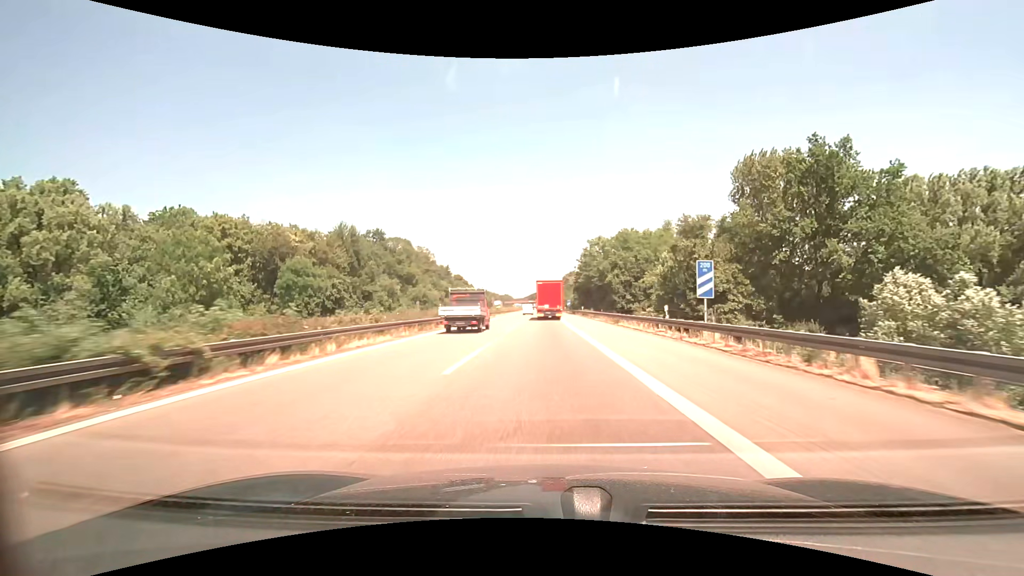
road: motorway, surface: asphalt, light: Day
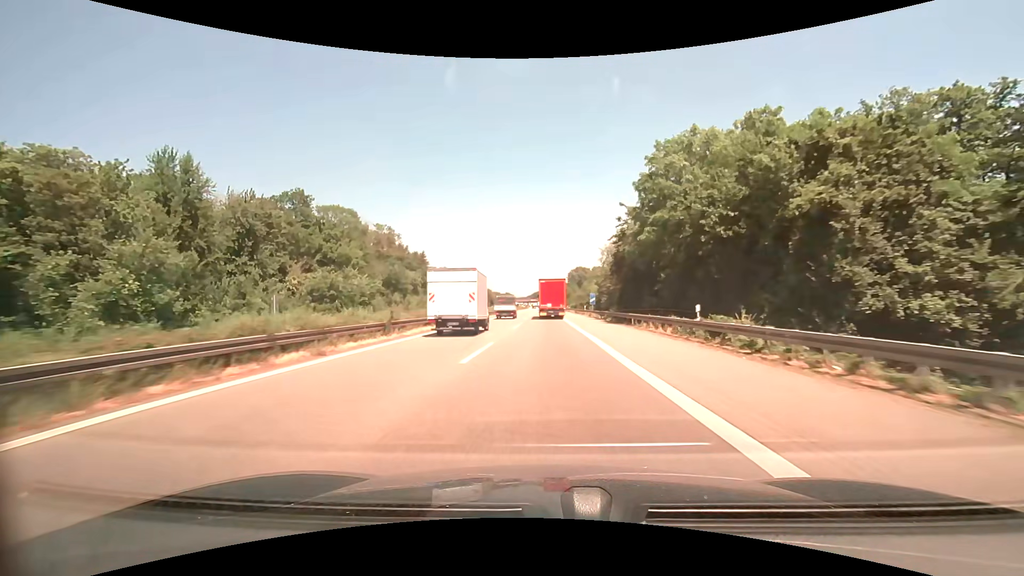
(-0.2, +52.4) m; 0°
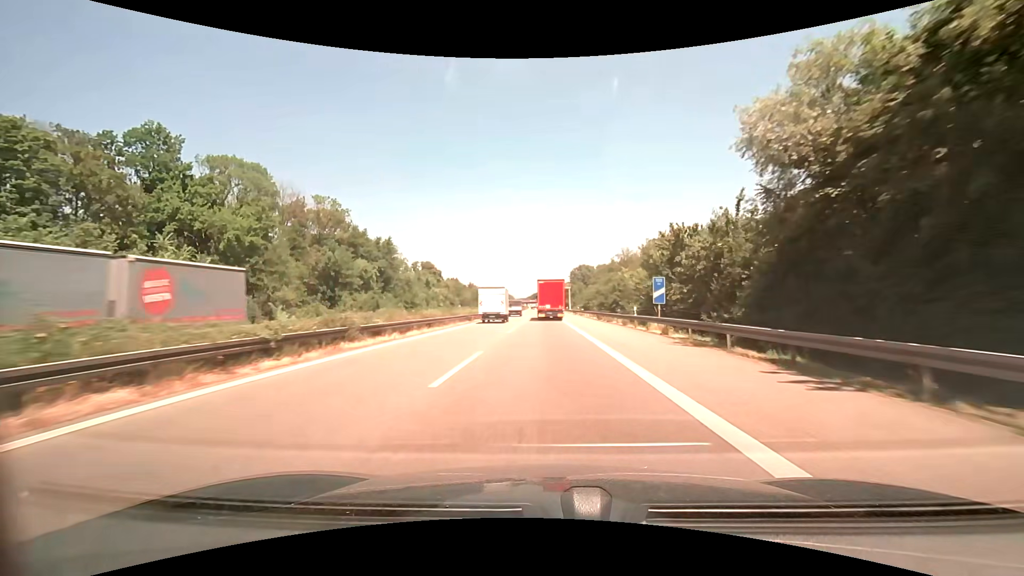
(0.0, +39.2) m; 0°
(0, +10) (0, +20) (0, +30) (0, +40) (0, +50) (0, +60) (0, +70) (0, +80) (0, +90) (0, +100) m
